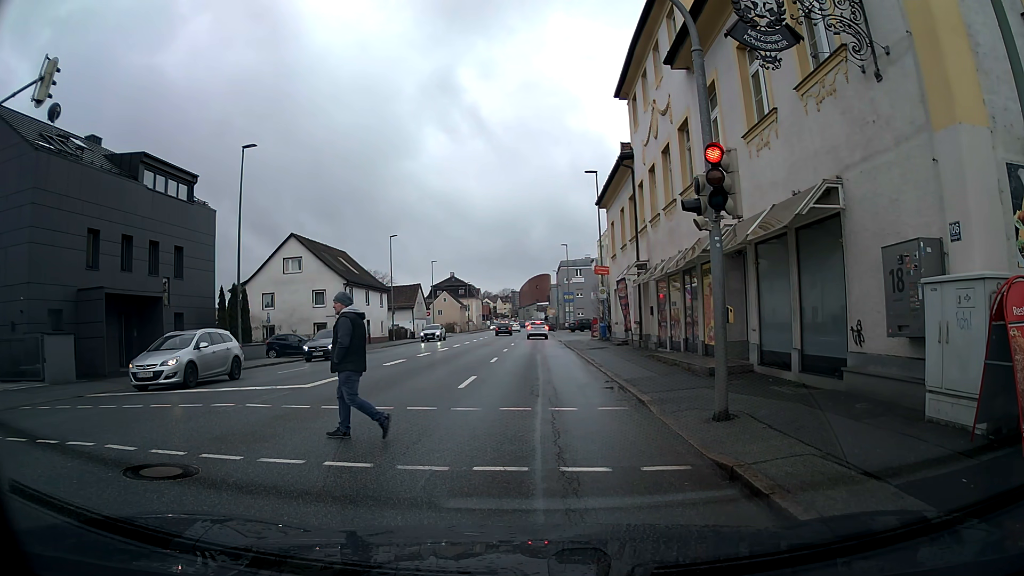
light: Day
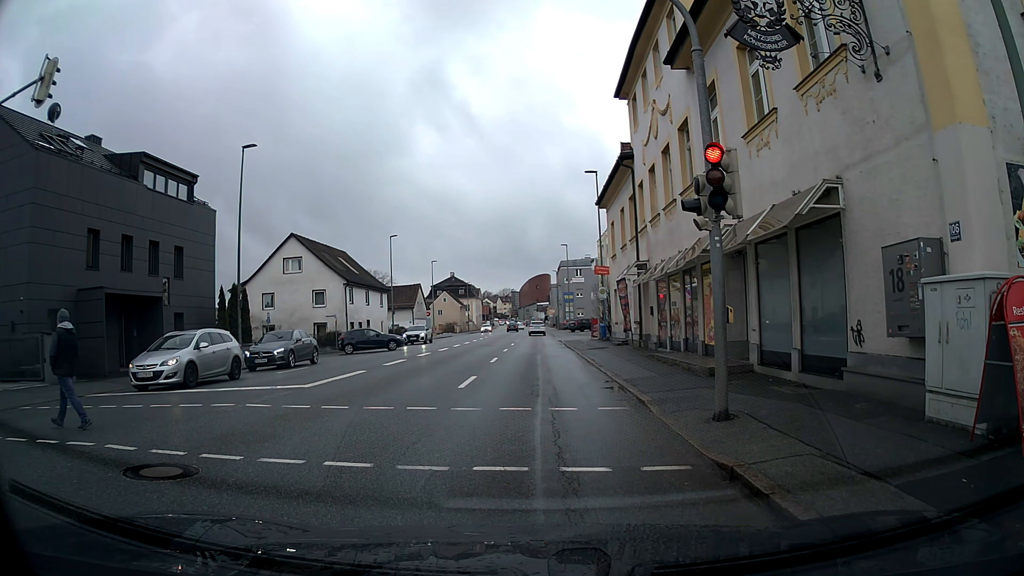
(0.0, 0.0) m; 0°
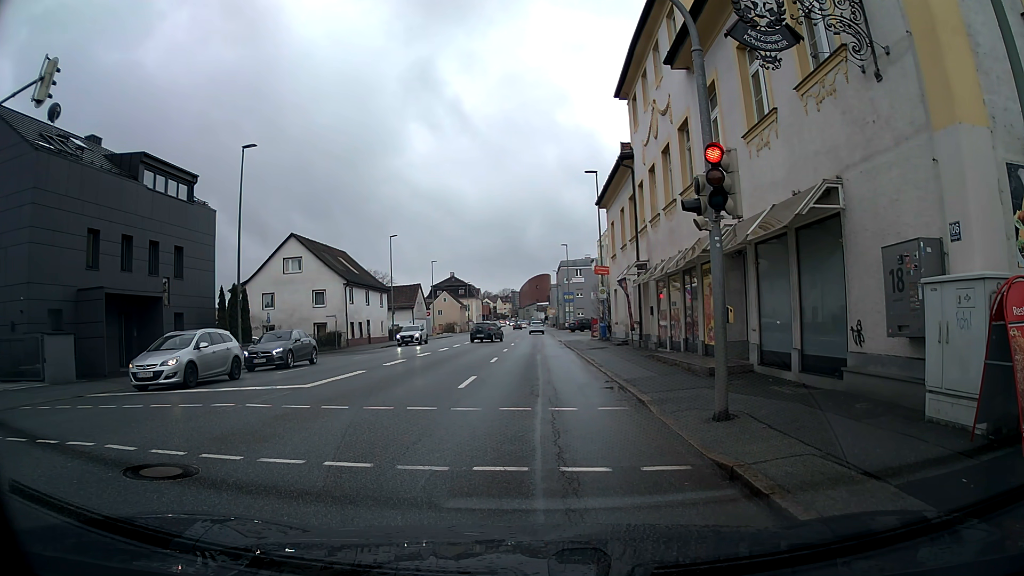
(0.0, 0.0) m; 0°
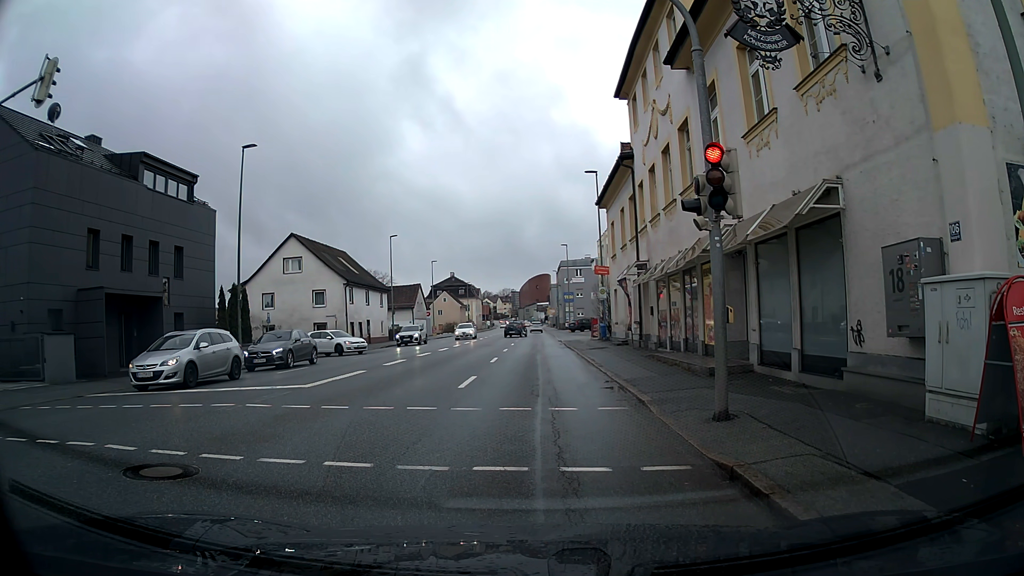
(0.0, 0.0) m; 0°
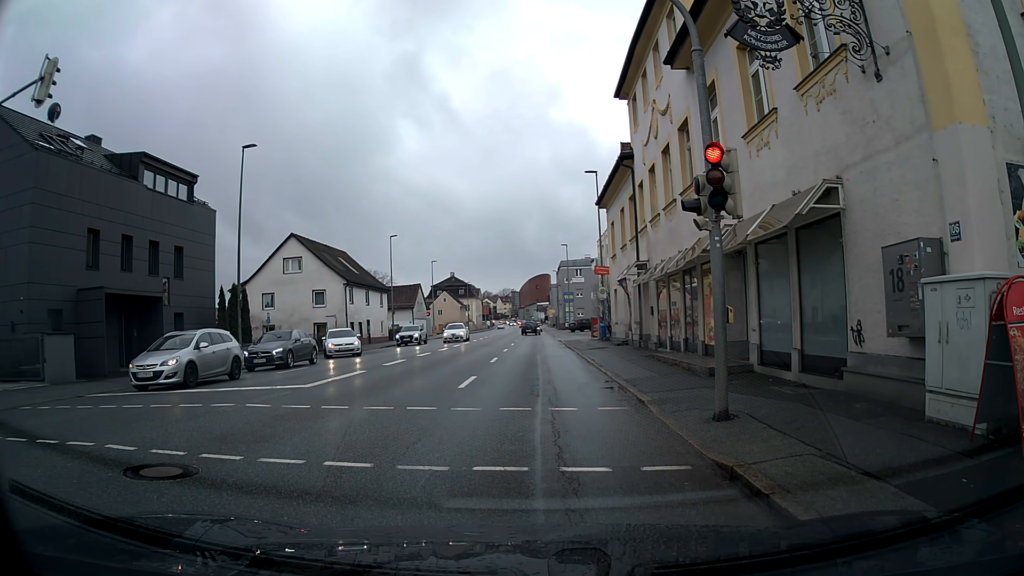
(0.0, 0.0) m; 0°
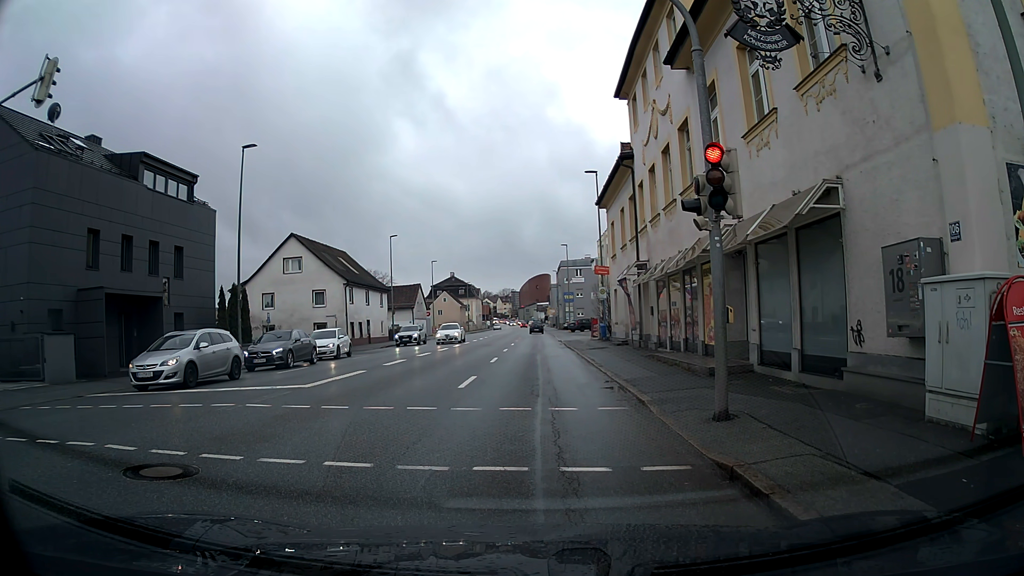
(0.0, 0.0) m; 0°
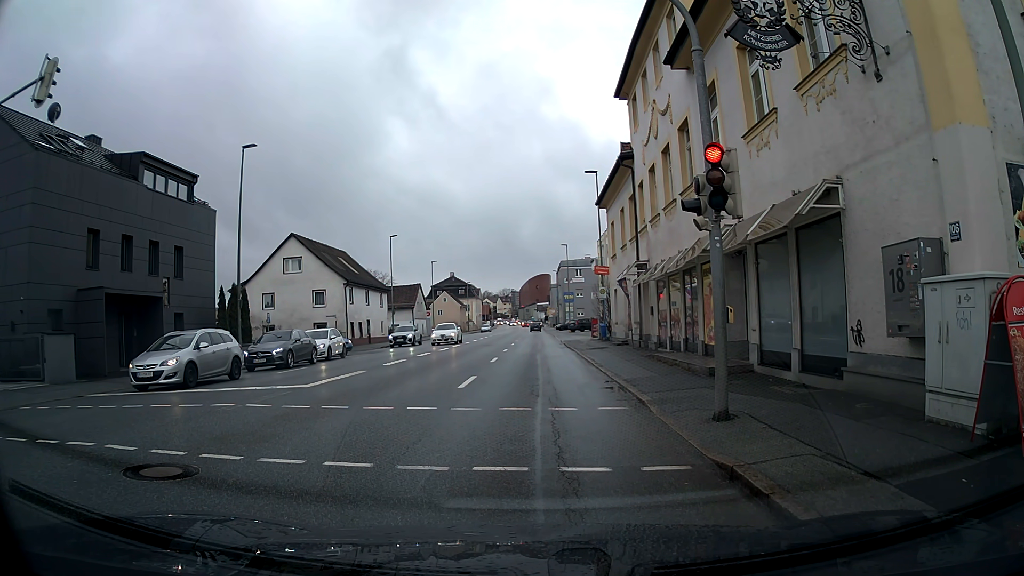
(0.0, 0.0) m; 0°
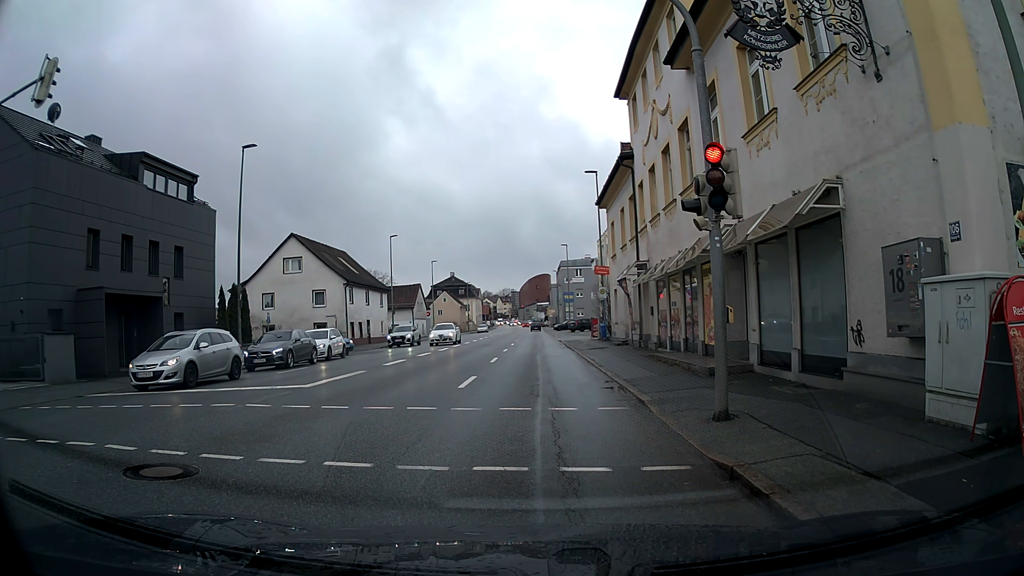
(0.0, 0.0) m; 0°
(0, +10) (0, +20) (0, +30) (0, +40) (0, +50) (0, +60) (0, +70) (0, +80) (0, +90) (0, +100) m
